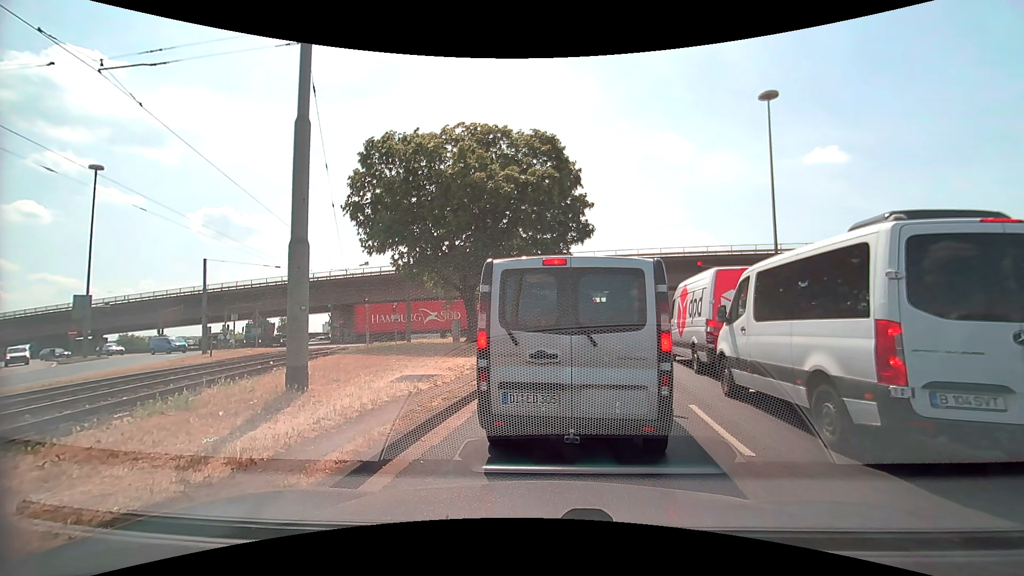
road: primary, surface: asphalt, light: Day
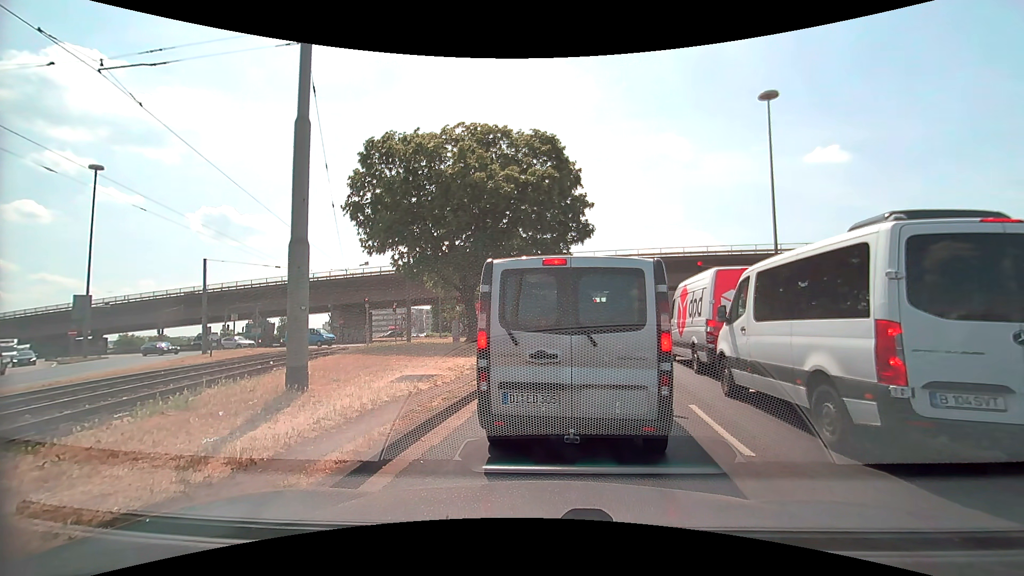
(0.0, 0.0) m; 0°
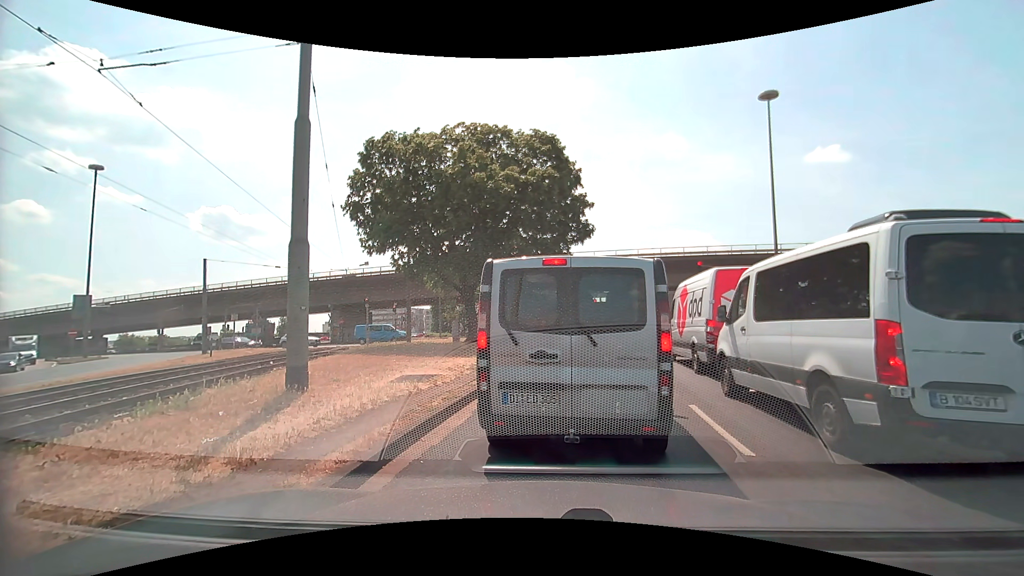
(0.0, 0.0) m; 0°
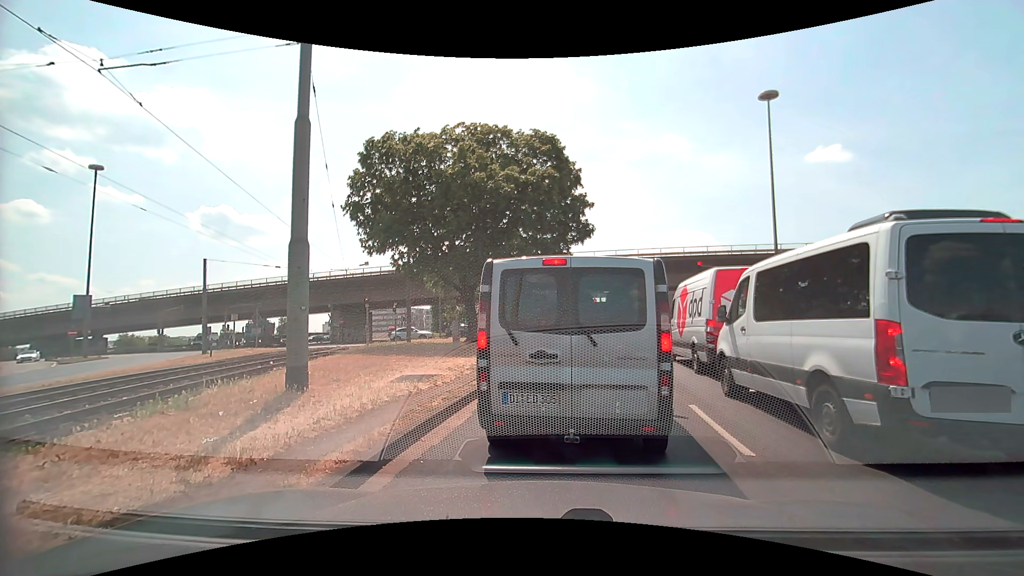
(0.0, 0.0) m; 0°
(+1, +10) (+2, +20) (+4, +30) (+6, +39) (+9, +49) (+11, +59) (+13, +69) (+14, +79) (+14, +89) (+13, +99) m
